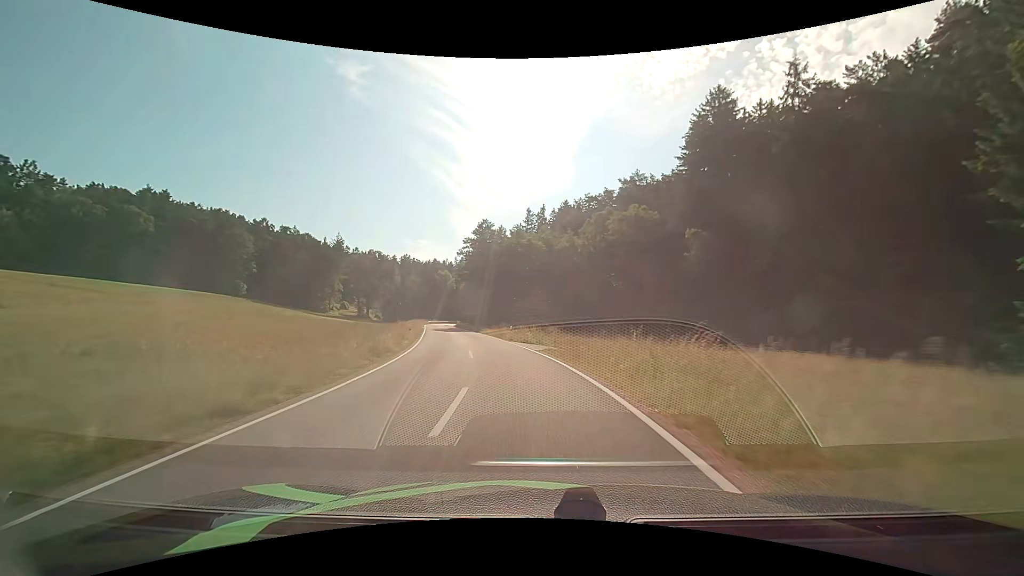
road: tertiary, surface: asphalt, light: Day
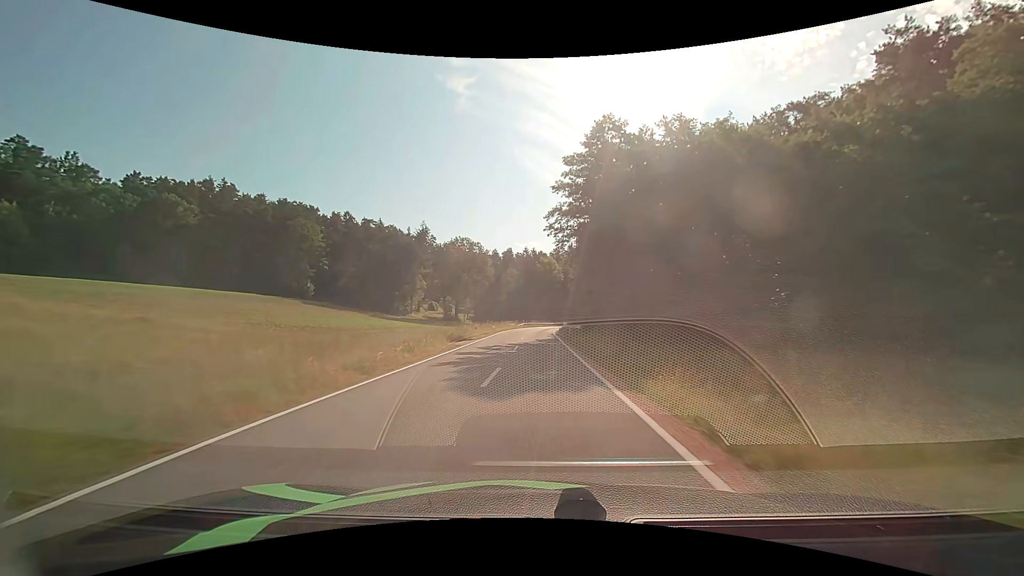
(-5.8, +42.8) m; -14°
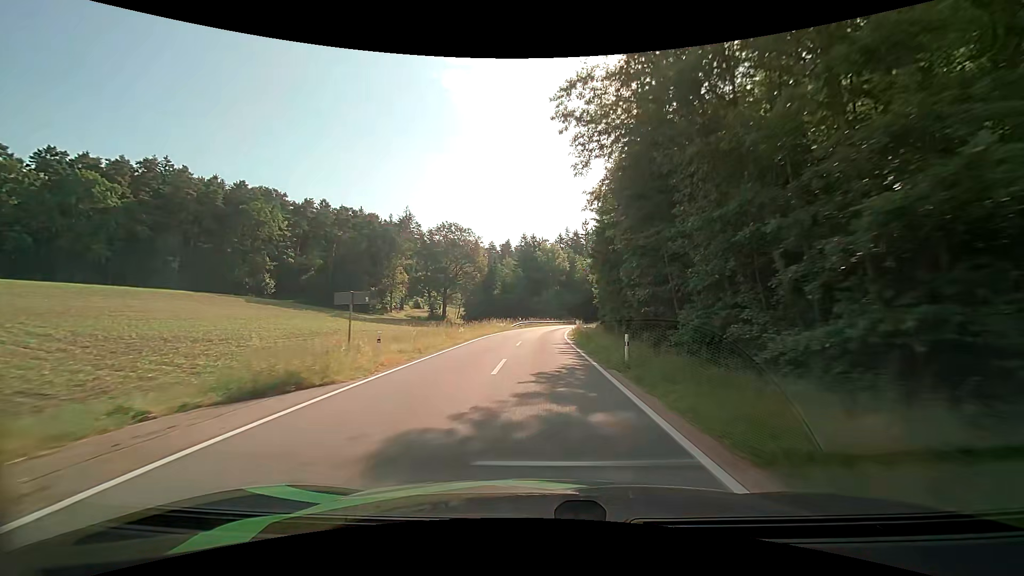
(-0.1, +22.3) m; 0°
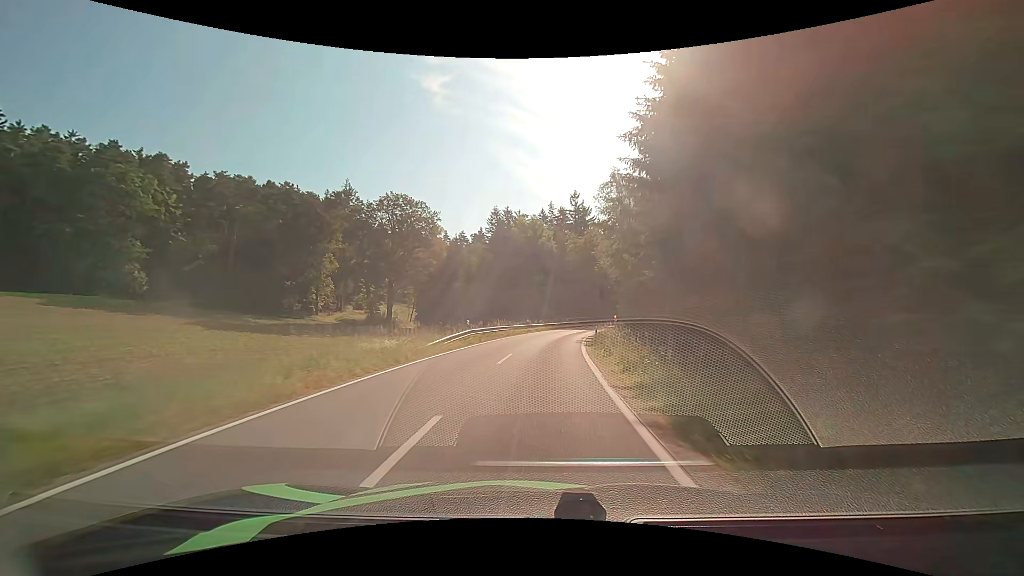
(+0.4, +32.5) m; +2°
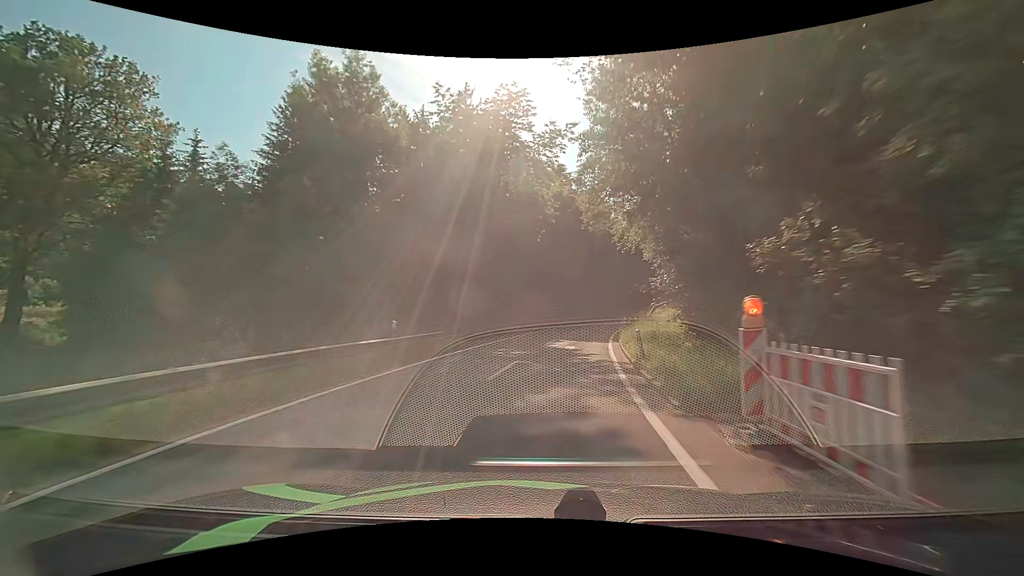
(+4.7, +51.6) m; +11°
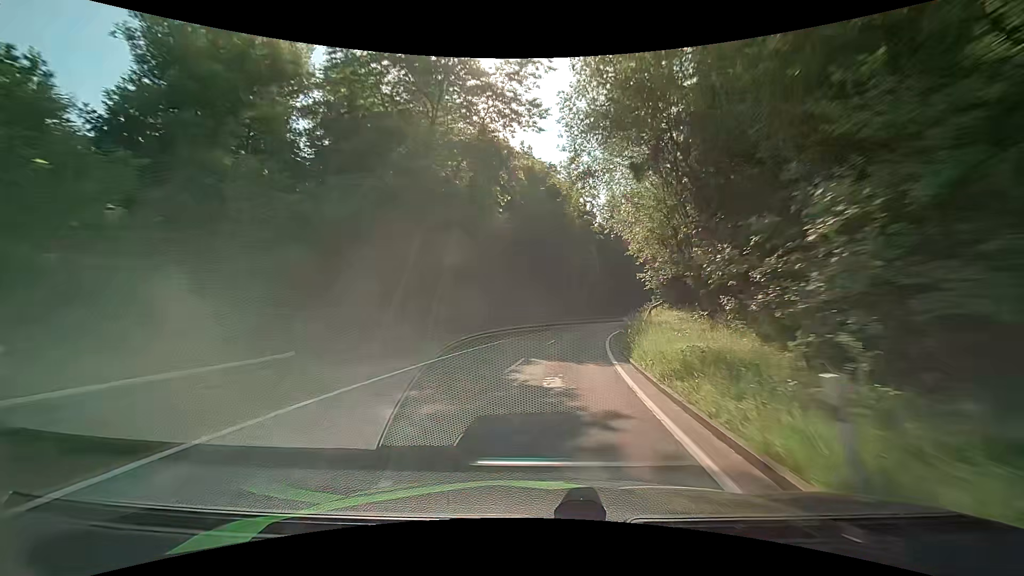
(+0.4, +10.1) m; +4°
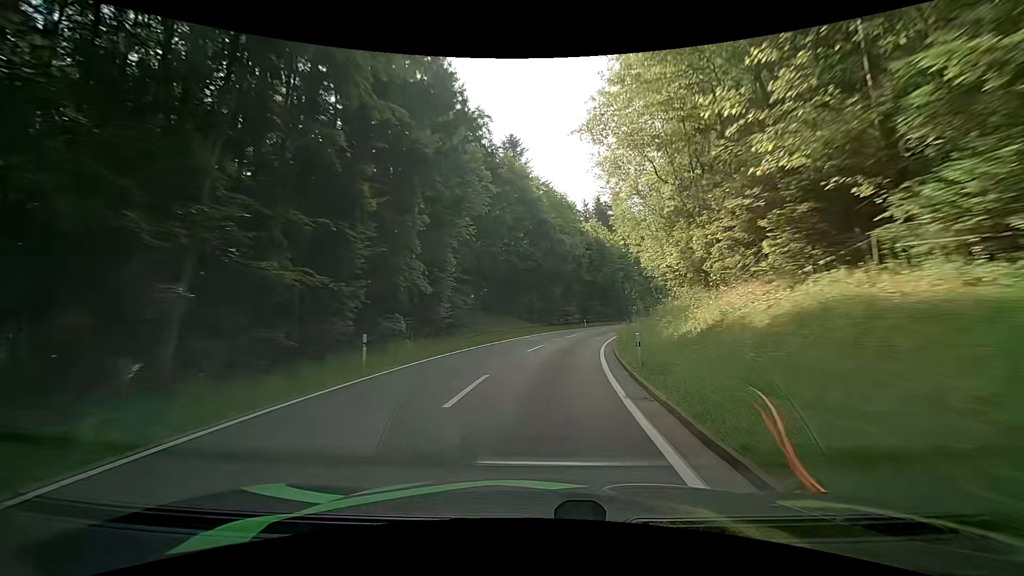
(+4.8, +39.6) m; +14°
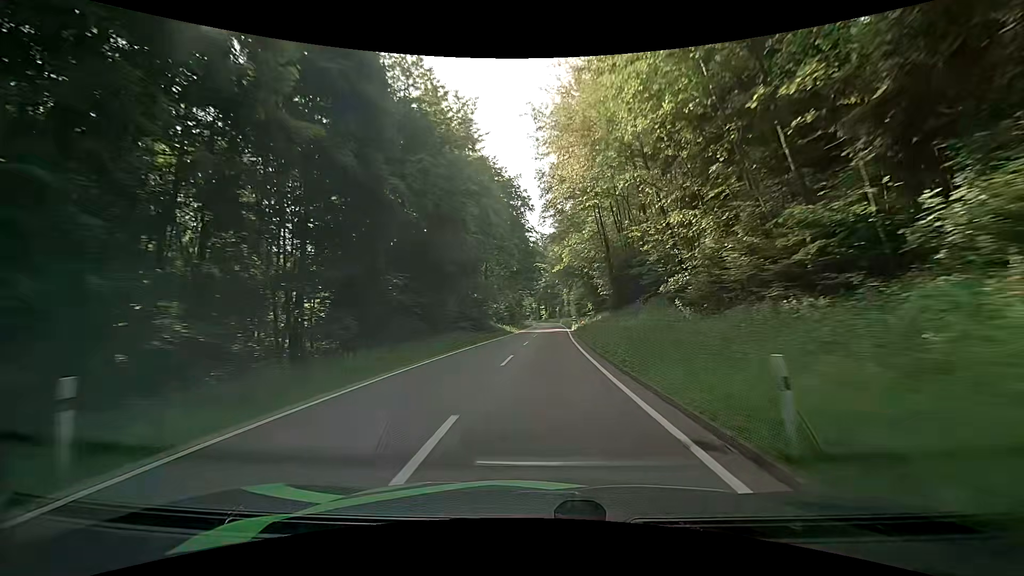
(+6.8, +51.2) m; +16°
(0, +10) (0, +20) (+1, +30) (+1, +40) (+2, +50) (+2, +60) (+3, +70) (+3, +80) (+4, +90) (+4, +100) m
